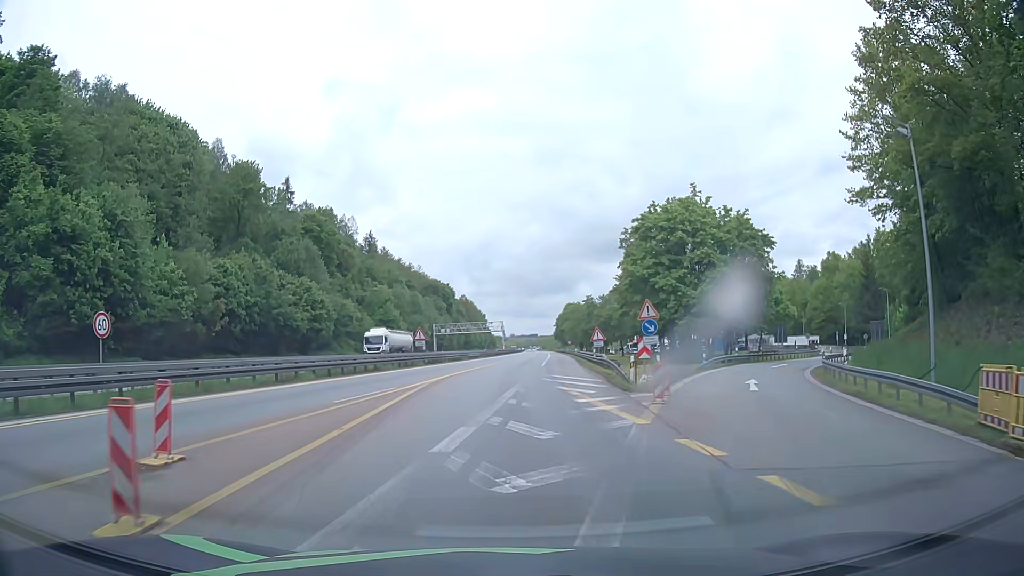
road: motorway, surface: asphalt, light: Day
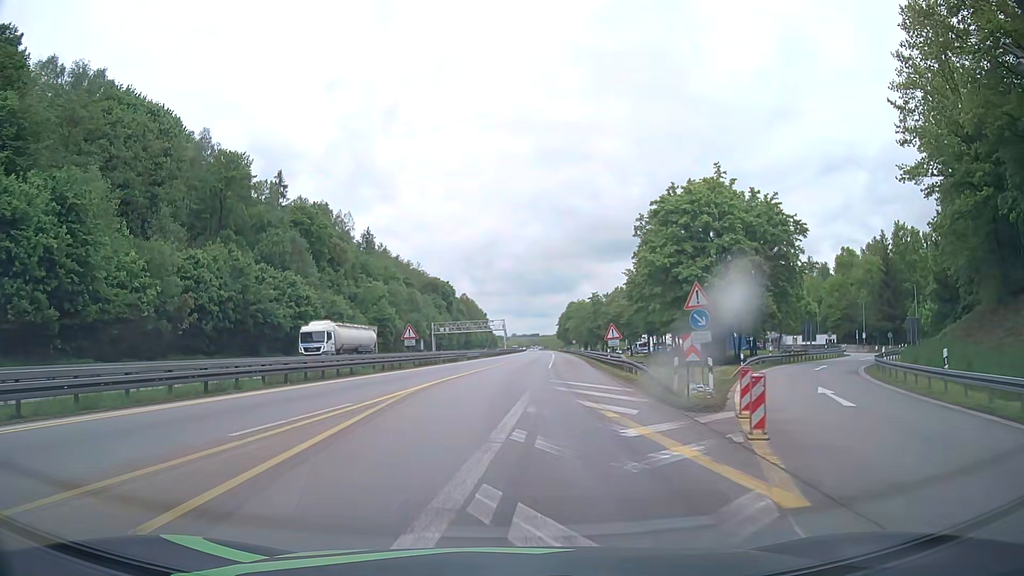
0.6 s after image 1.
(0.0, +6.6) m; 0°
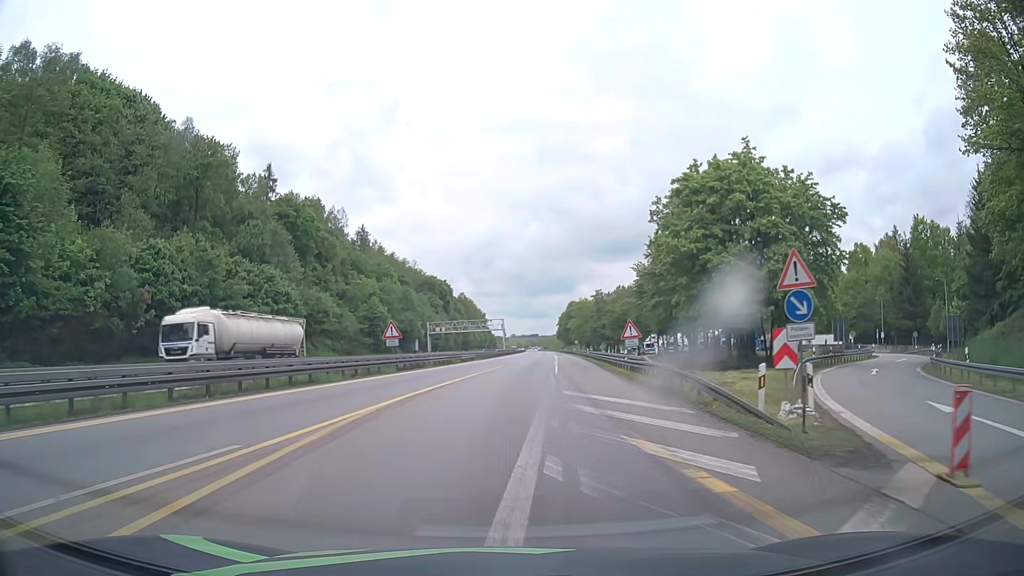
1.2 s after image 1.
(0.0, +6.9) m; 0°
(0, +10) (0, +20) (+1, +30) (+2, +40) (+2, +50) (+3, +60) (+3, +70) (+4, +80) (+5, +90) (+6, +100) m
